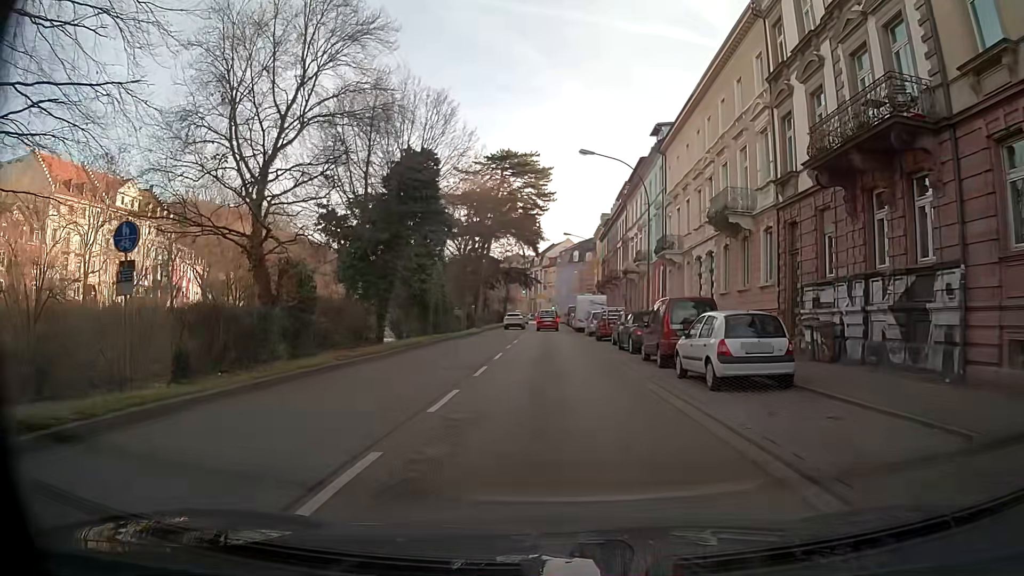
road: primary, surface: asphalt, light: Day
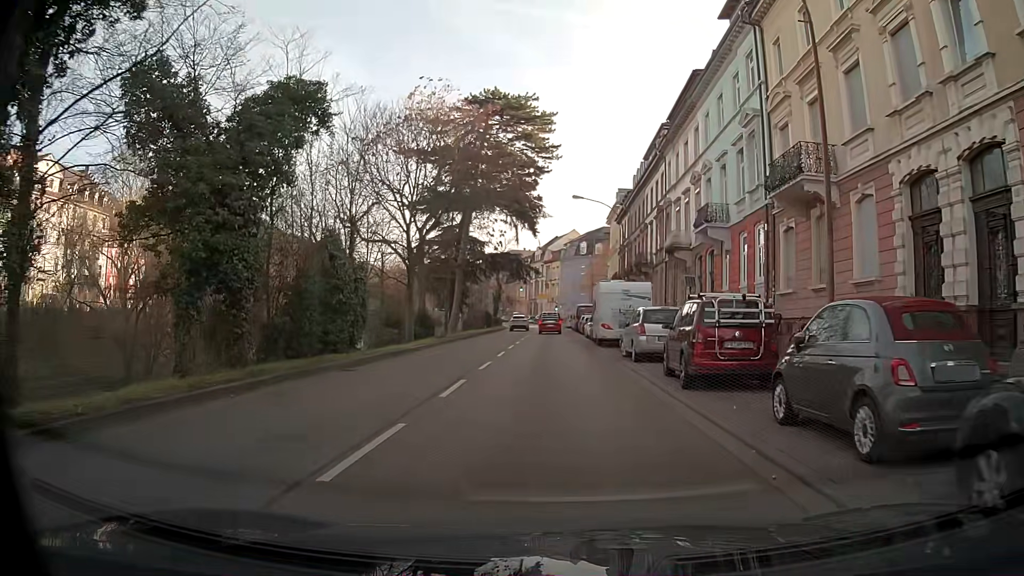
(0.0, +22.4) m; +2°
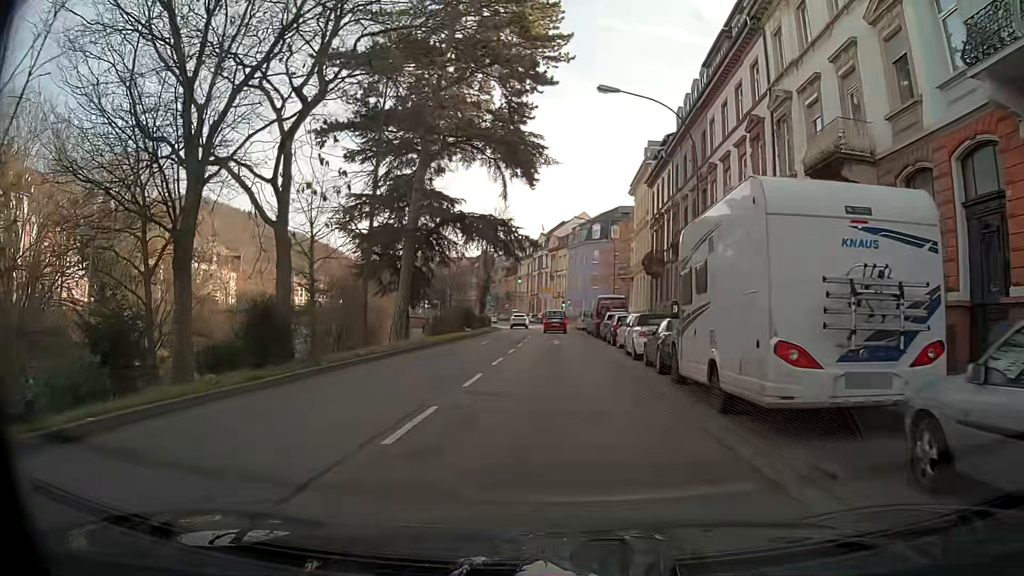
(-0.4, +22.3) m; -2°
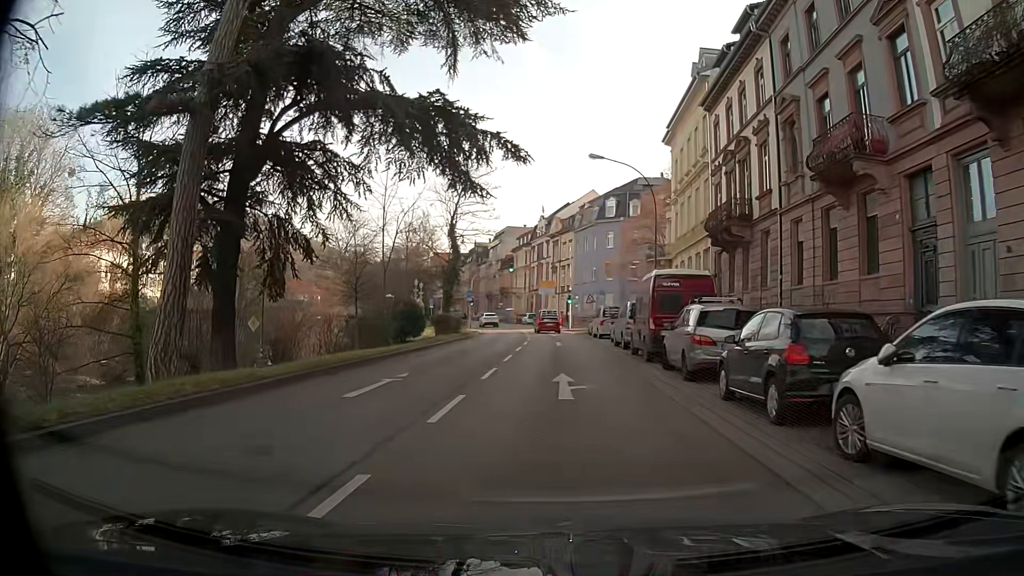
(-0.1, +22.3) m; 0°
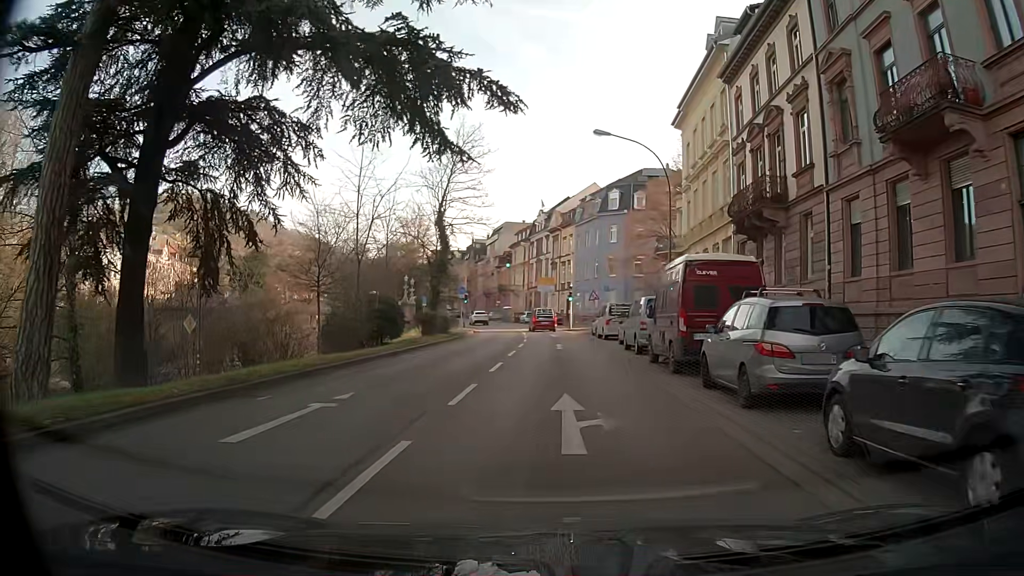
(0.0, +4.5) m; 0°
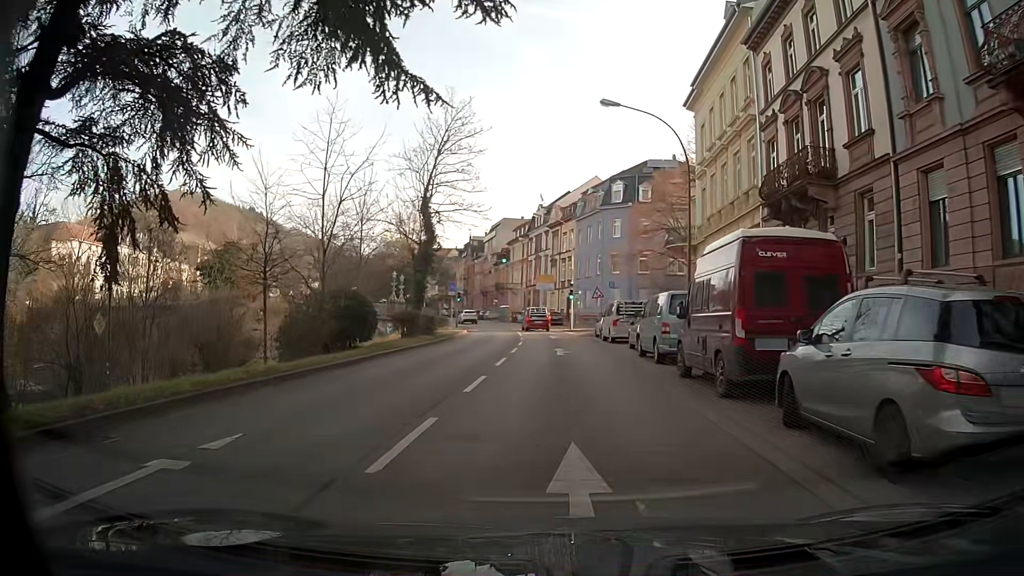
(0.0, +4.5) m; -1°
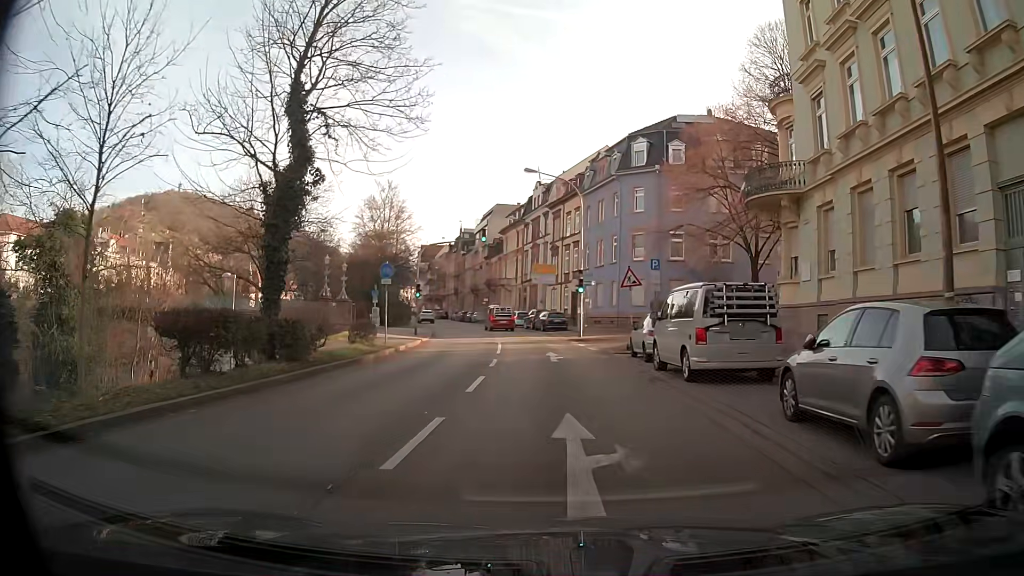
(-0.1, +17.9) m; -1°
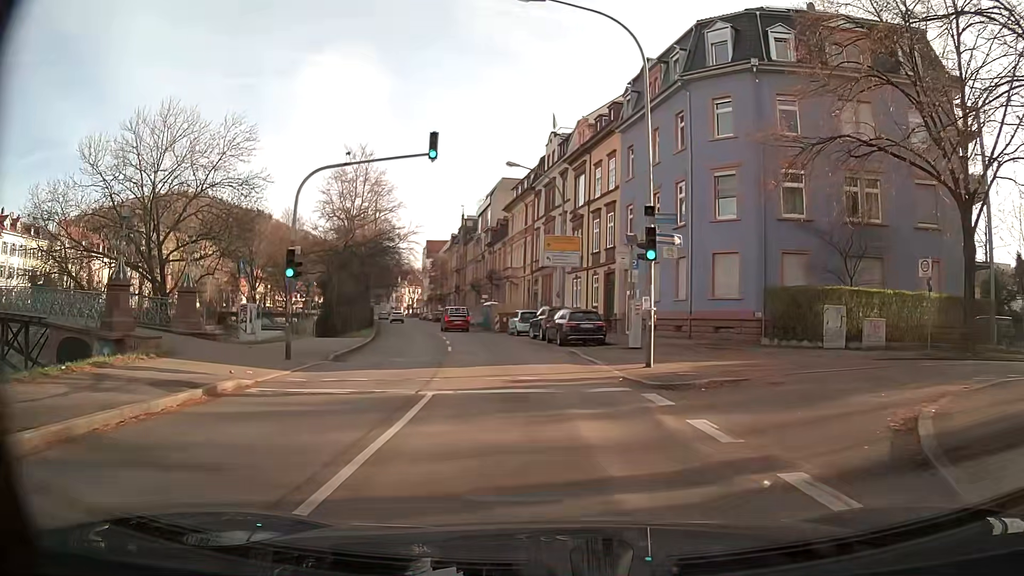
(-0.1, +22.4) m; -1°
(0, +10) (-1, +20) (-3, +30) (-5, +40) (-7, +49) (-10, +59) (-12, +69) (-15, +78) (-18, +88) (-20, +98) m
